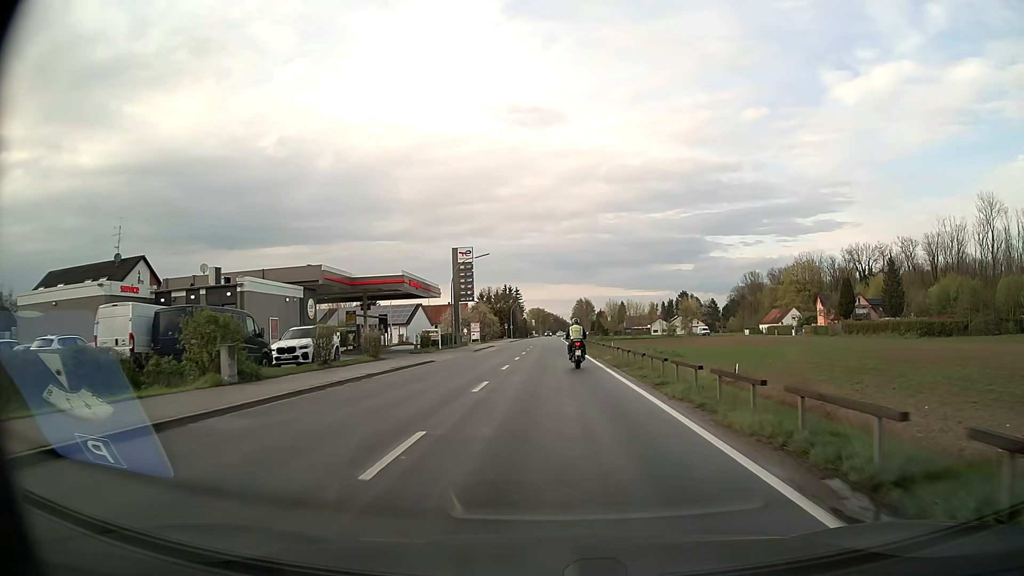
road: secondary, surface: asphalt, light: Day
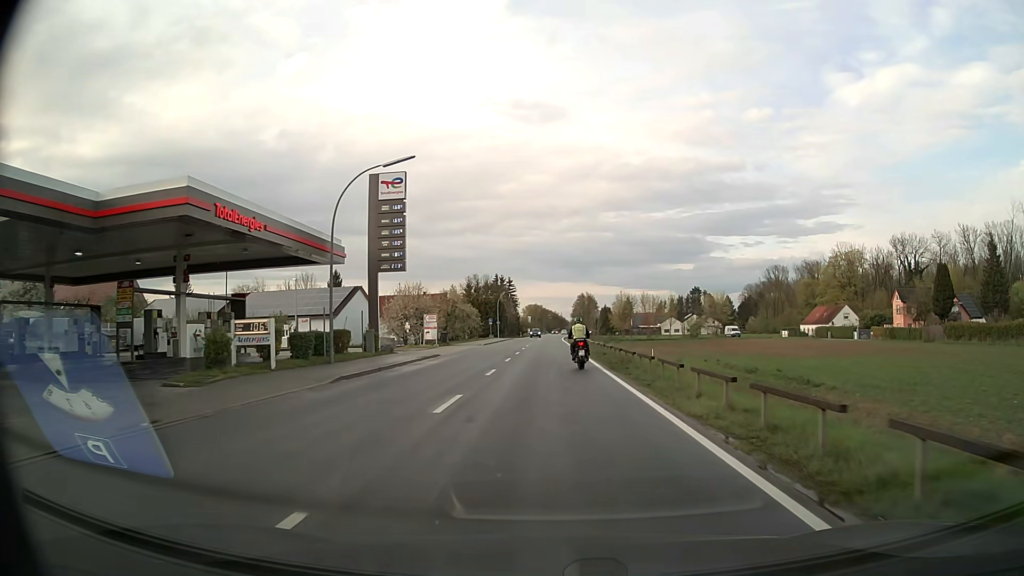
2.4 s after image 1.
(+0.1, +31.2) m; 0°
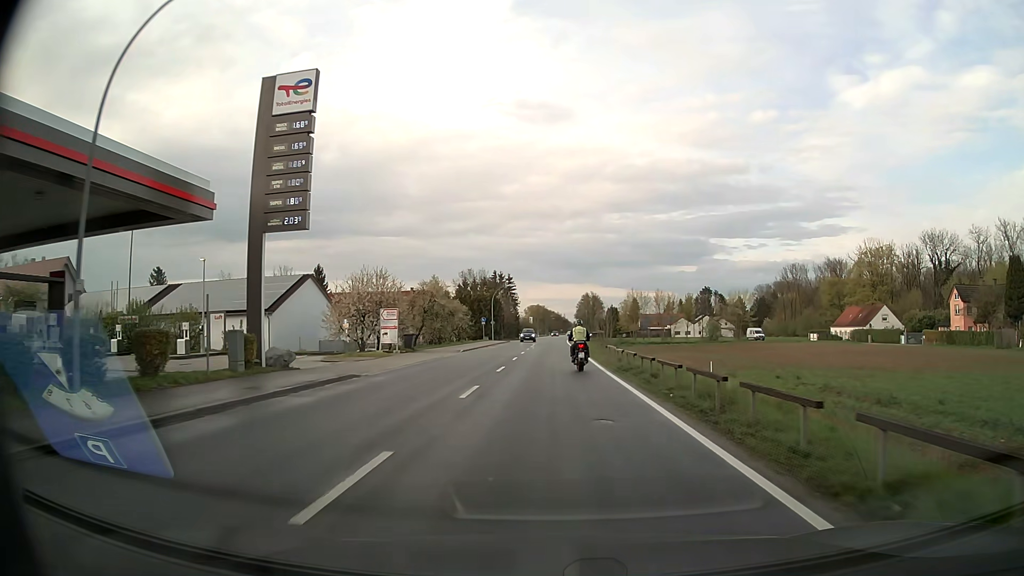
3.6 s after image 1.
(0.0, +15.5) m; 0°
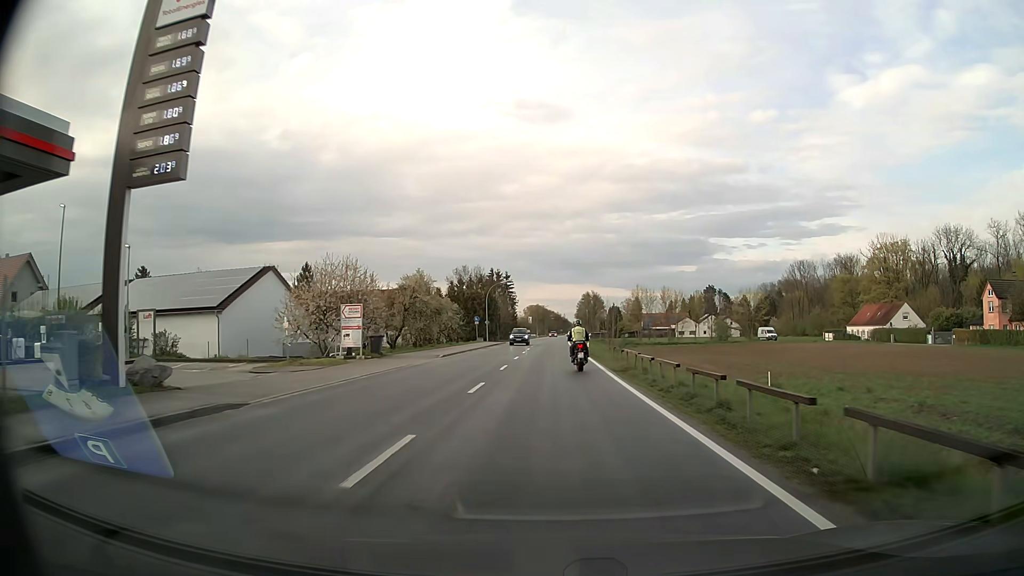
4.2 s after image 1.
(0.0, +7.8) m; 0°
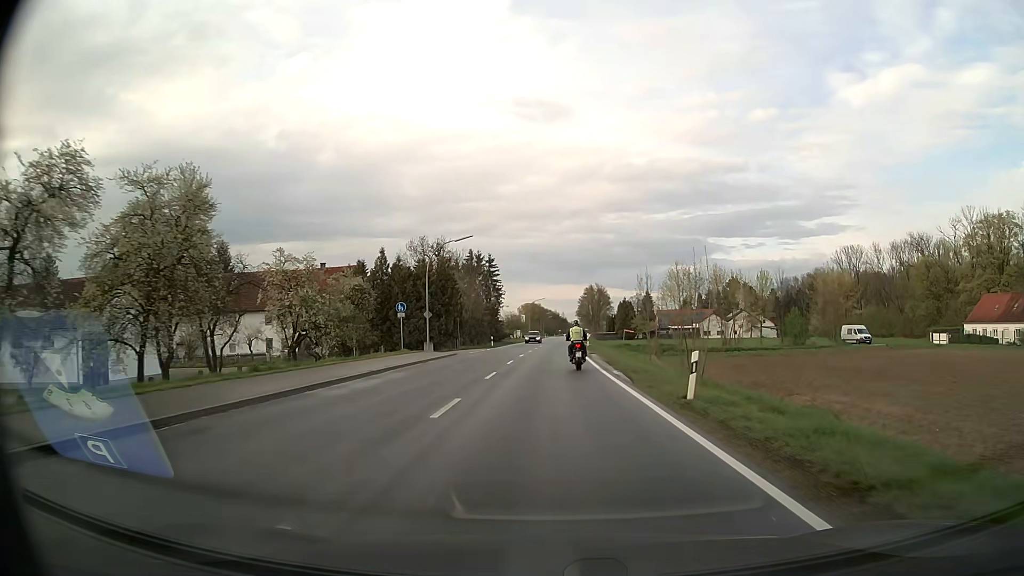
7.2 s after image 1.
(+0.2, +40.4) m; 0°
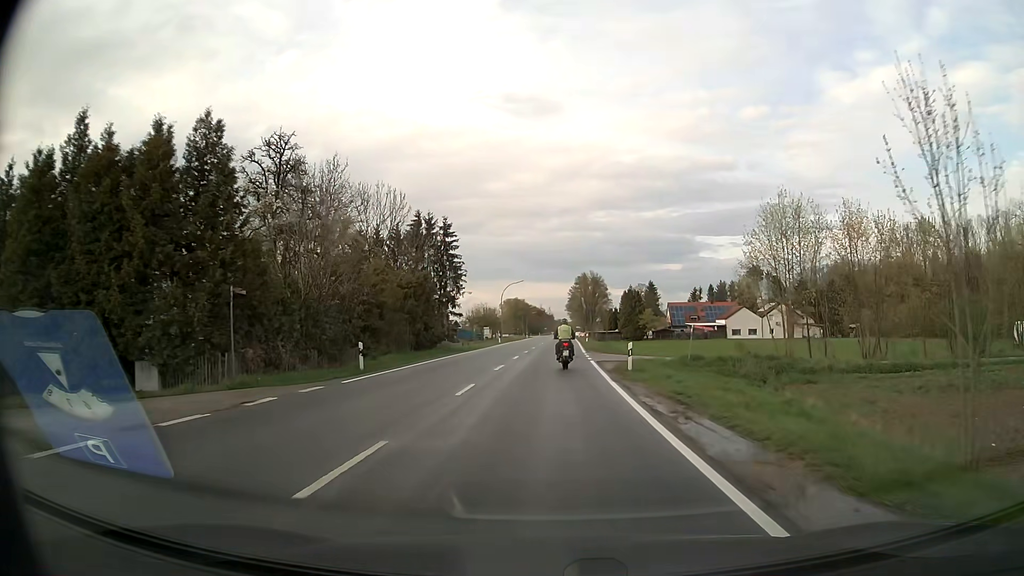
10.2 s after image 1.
(+0.4, +41.3) m; +1°
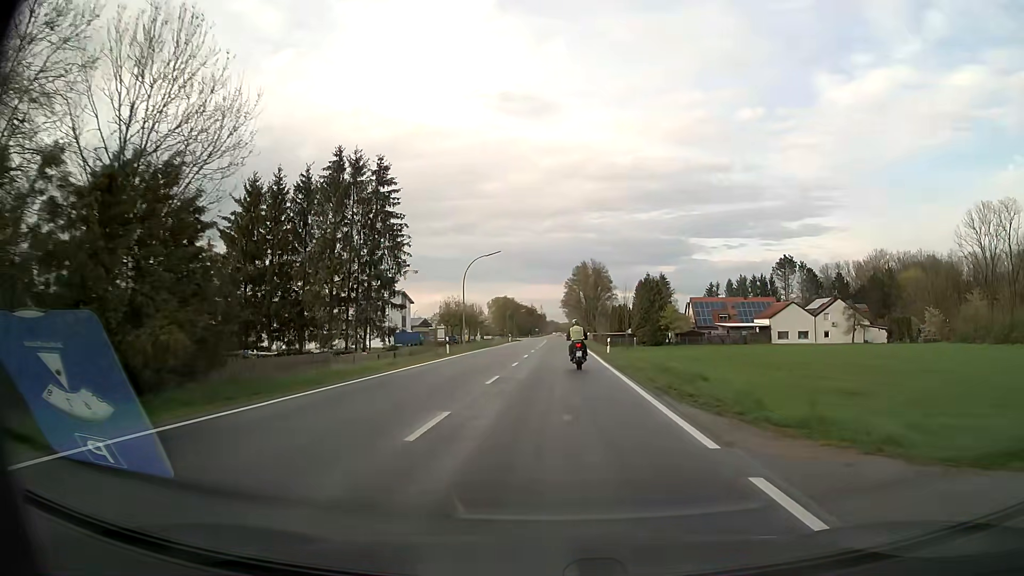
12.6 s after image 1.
(+0.1, +33.2) m; +1°
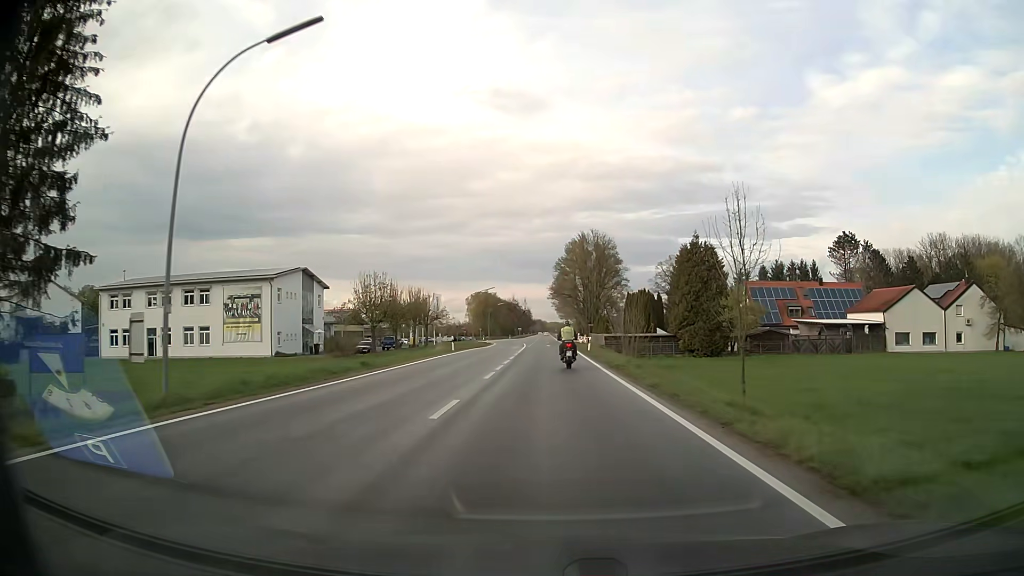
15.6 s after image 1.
(+0.6, +42.9) m; +1°
(0, +10) (0, +20) (0, +30) (0, +40) (0, +50) (0, +60) (0, +70) (0, +80) (0, +90) (-1, +100) m
